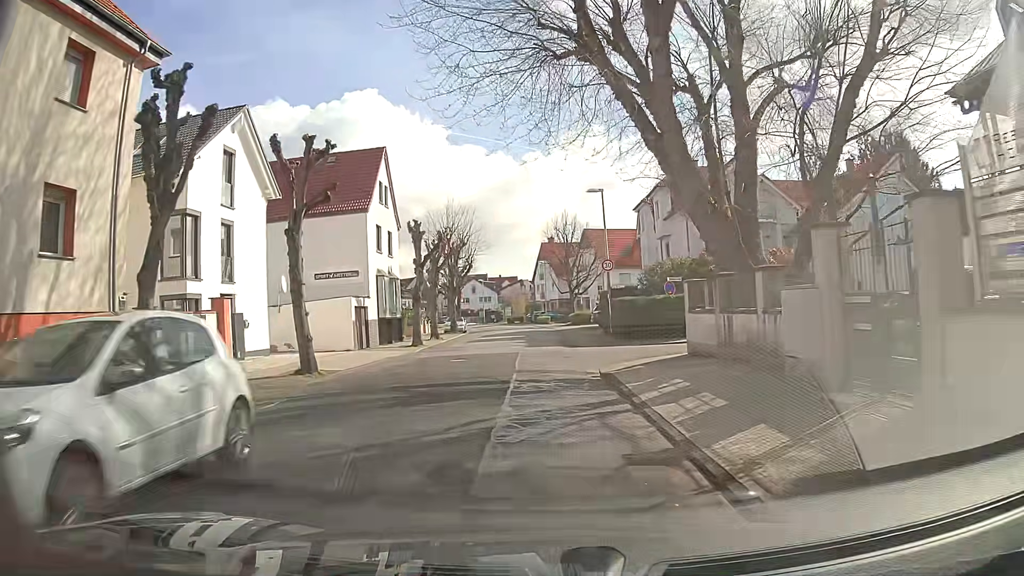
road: unclassified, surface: asphalt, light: Day
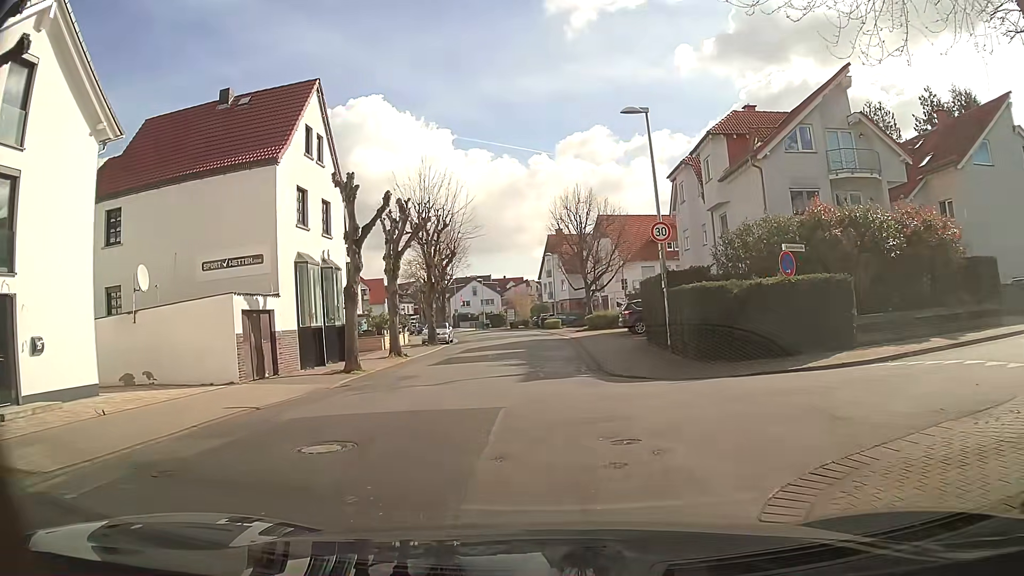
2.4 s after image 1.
(0.0, +13.0) m; -1°
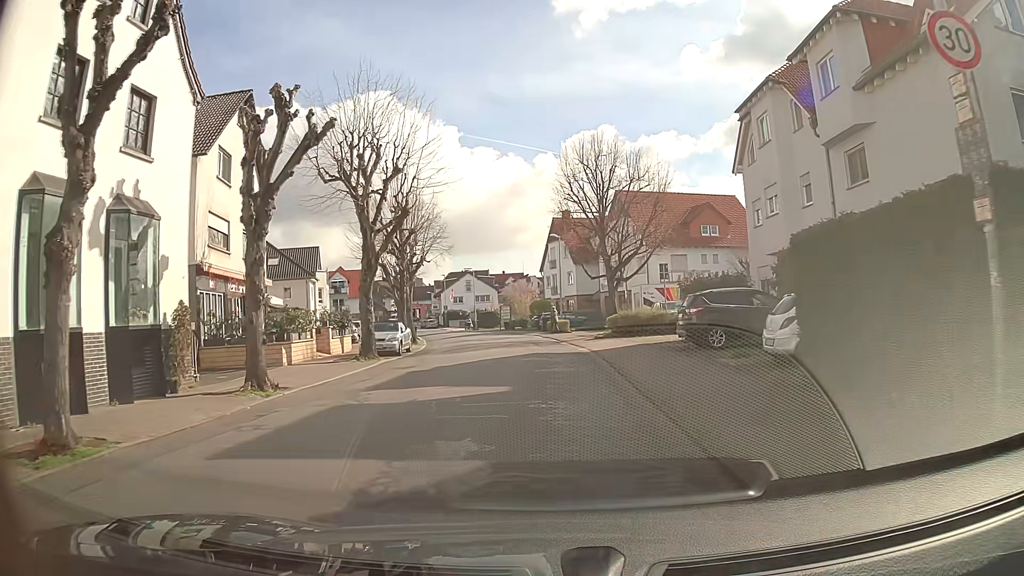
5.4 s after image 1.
(-0.1, +14.9) m; +2°
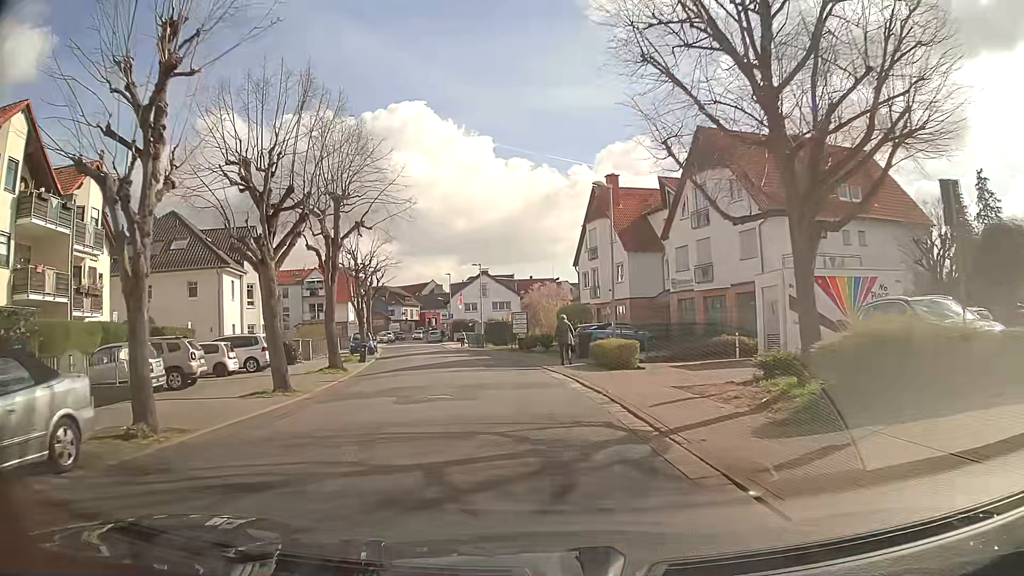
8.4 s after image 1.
(-0.8, +23.6) m; -4°
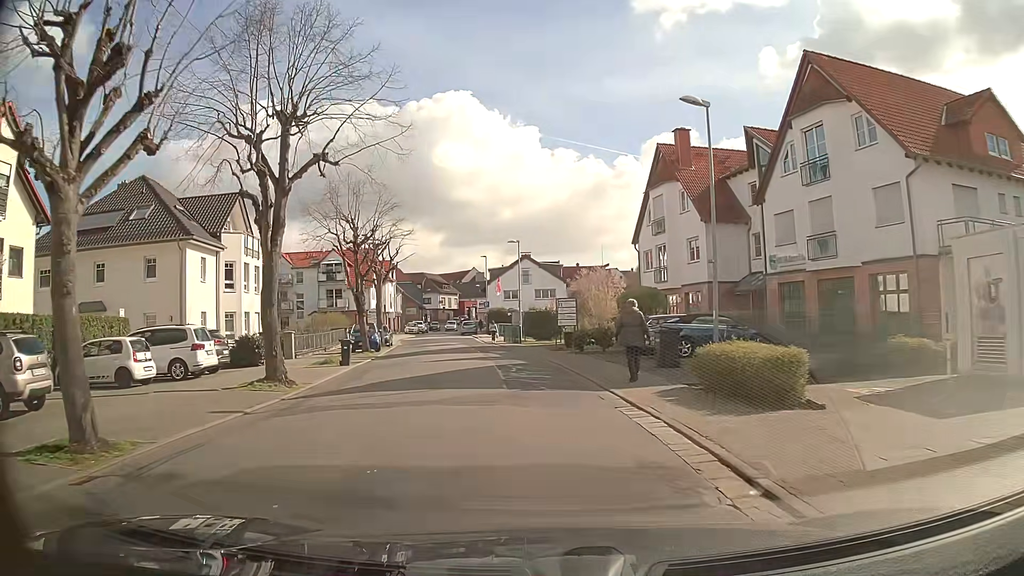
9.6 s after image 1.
(-0.4, +10.1) m; -5°
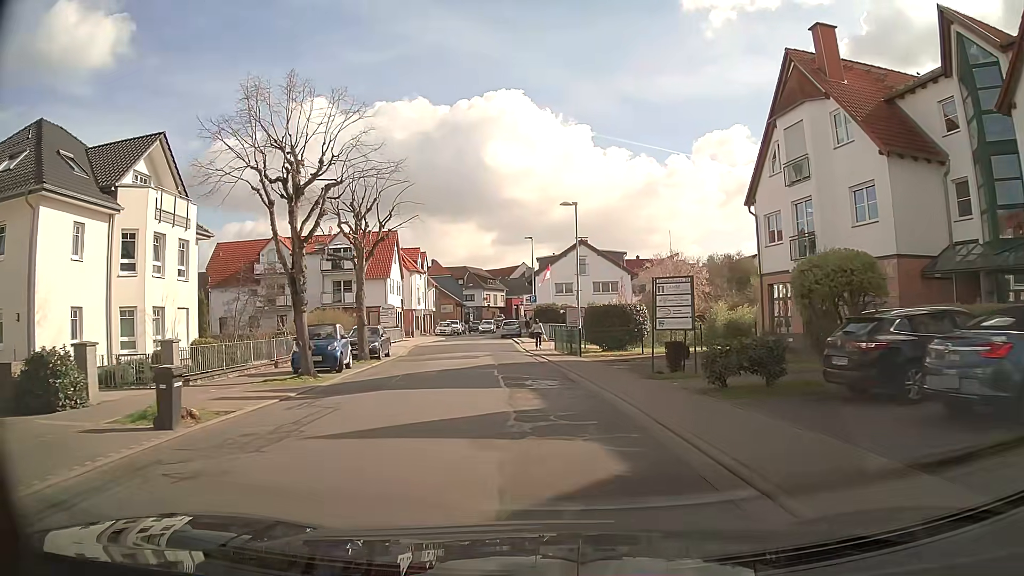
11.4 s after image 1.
(-0.4, +15.1) m; -3°
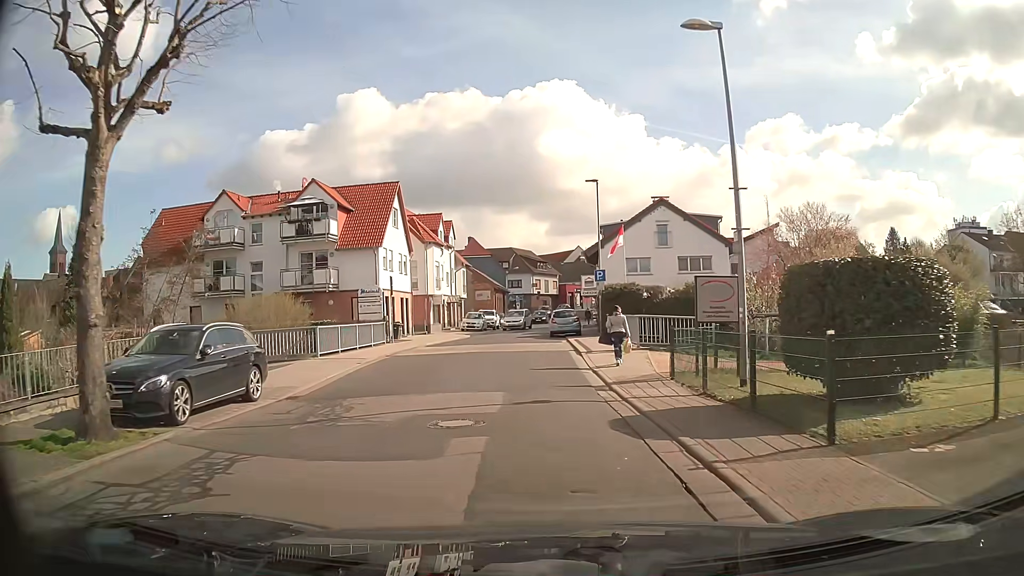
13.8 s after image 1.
(-0.8, +19.8) m; -4°
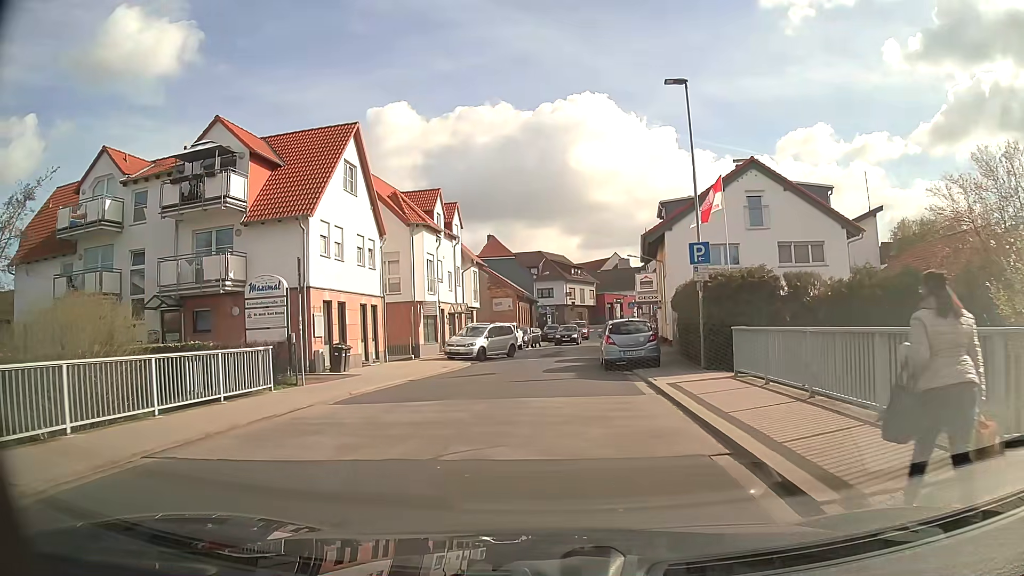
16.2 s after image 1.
(-0.5, +16.4) m; -3°
(0, +10) (0, +20) (+1, +30) (+2, +40) (+3, +50) (+5, +60) (+6, +70) (+7, +80) (+9, +89) (+11, +99) m
